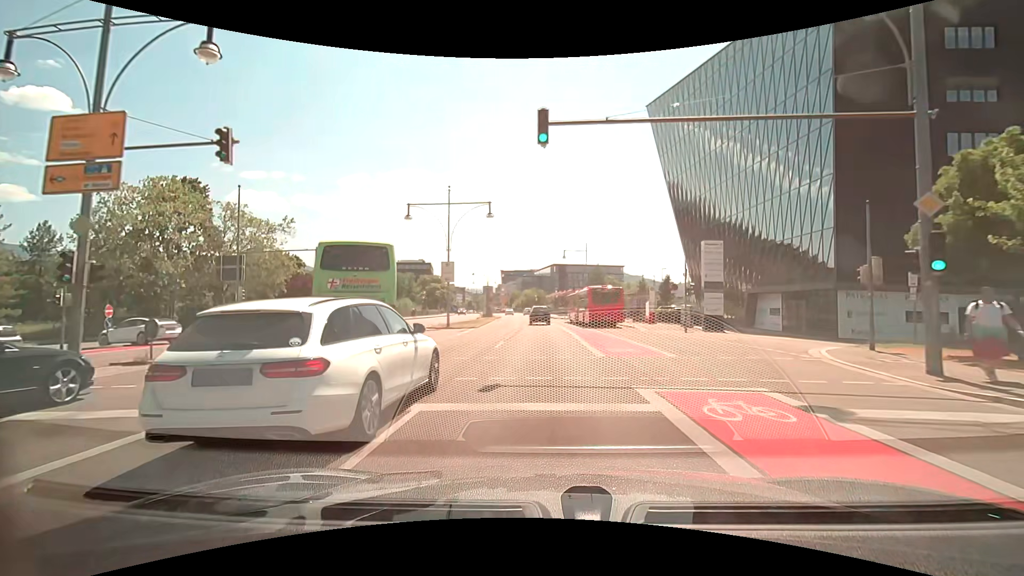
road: primary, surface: asphalt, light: Day
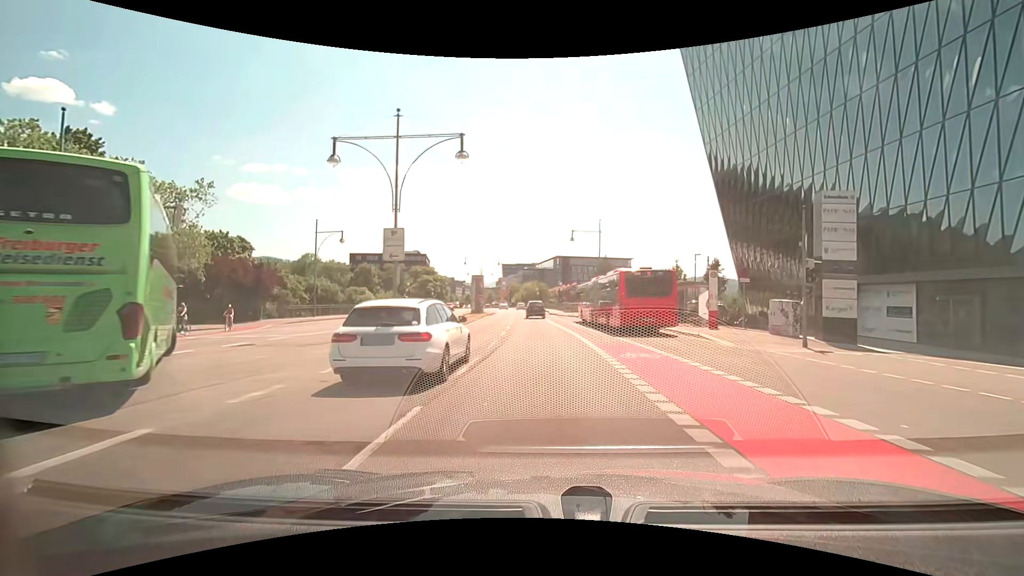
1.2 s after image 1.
(0.0, +13.7) m; 0°
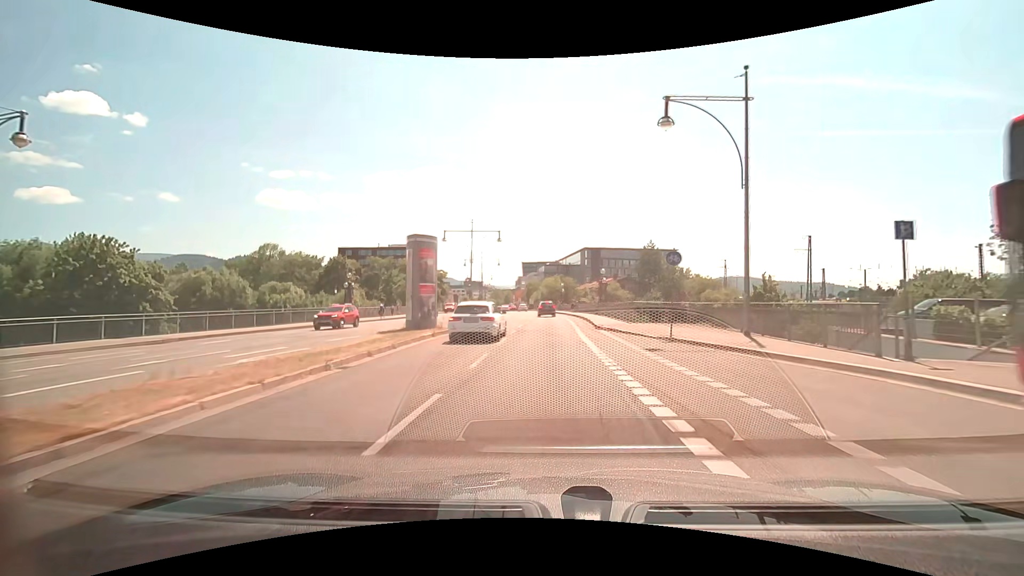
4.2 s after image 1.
(-0.9, +35.5) m; -3°
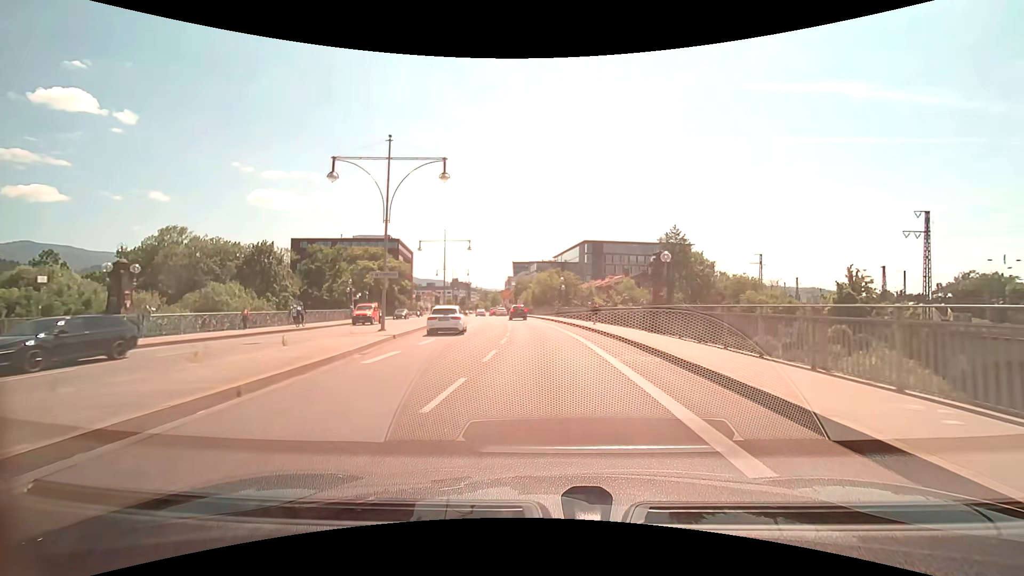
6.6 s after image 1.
(0.0, +28.0) m; +1°
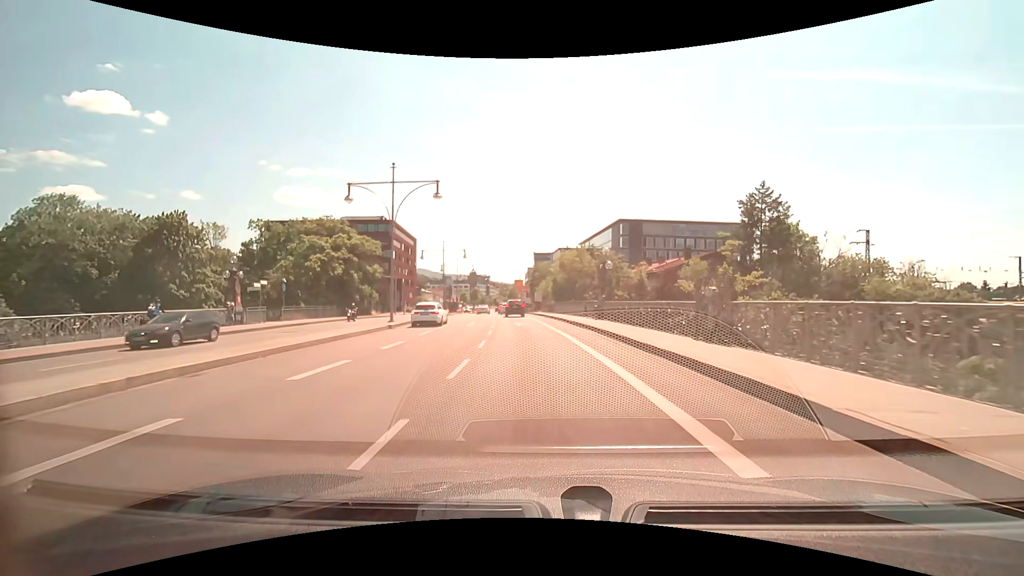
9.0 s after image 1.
(-0.5, +27.3) m; -3°
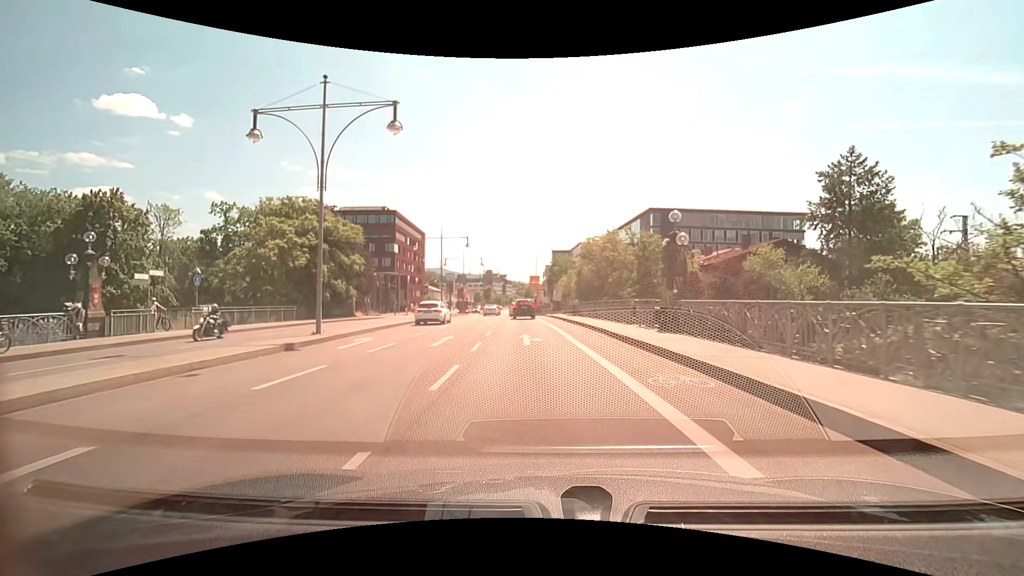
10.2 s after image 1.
(-0.3, +13.2) m; -2°
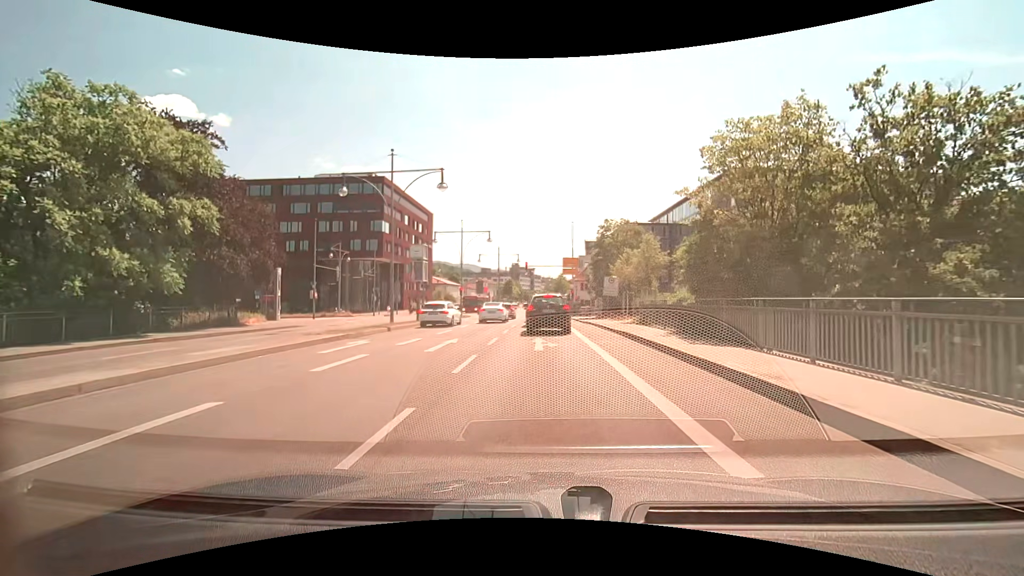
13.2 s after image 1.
(-1.0, +27.9) m; -3°
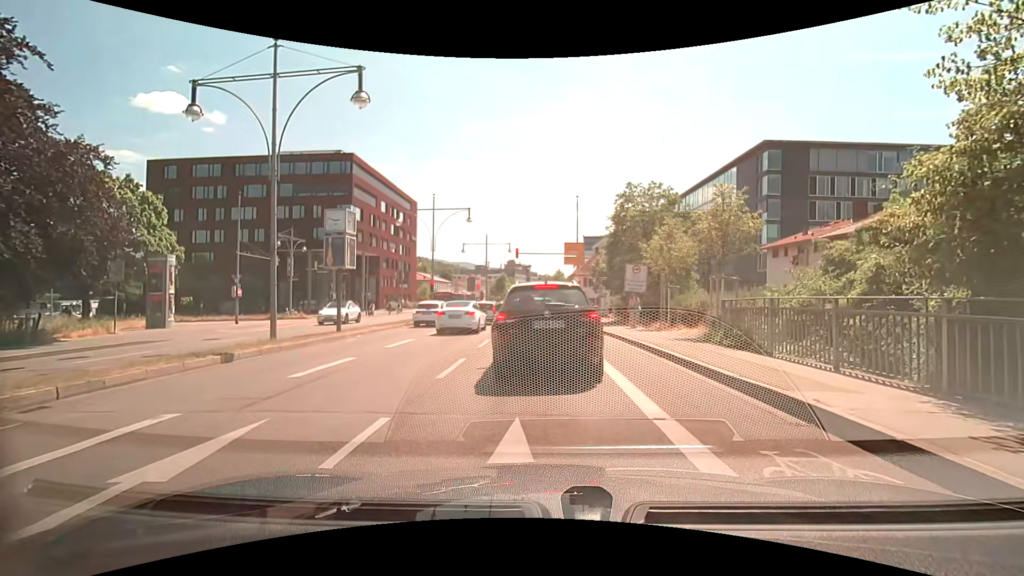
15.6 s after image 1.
(0.0, +11.8) m; 0°
